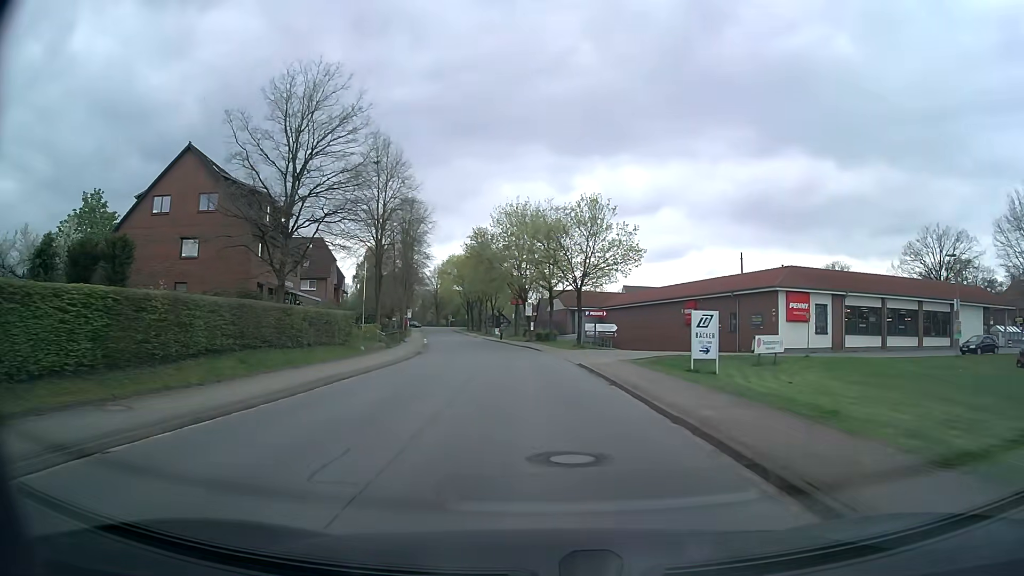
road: secondary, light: Day
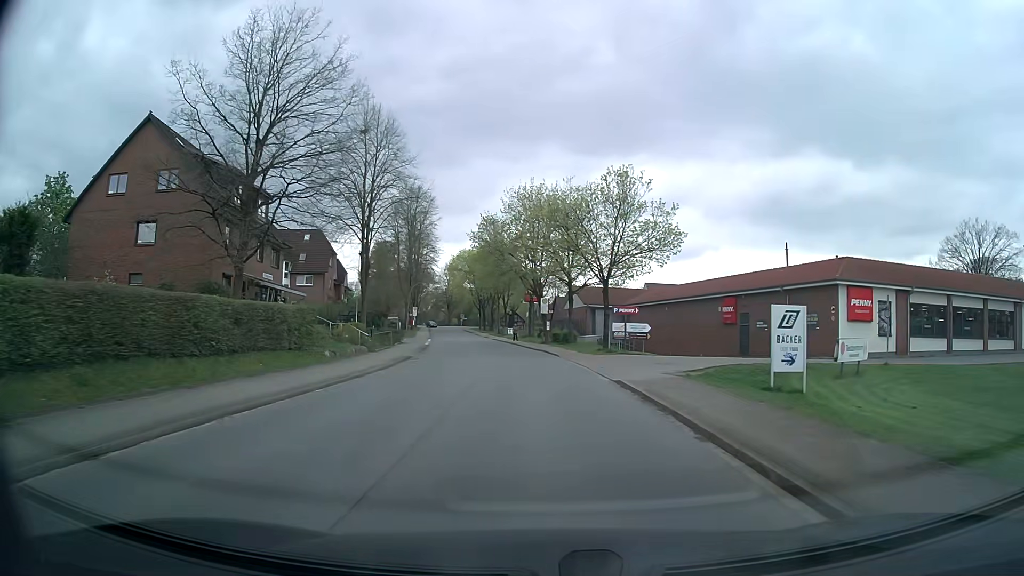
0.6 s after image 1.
(-0.2, +7.6) m; -2°
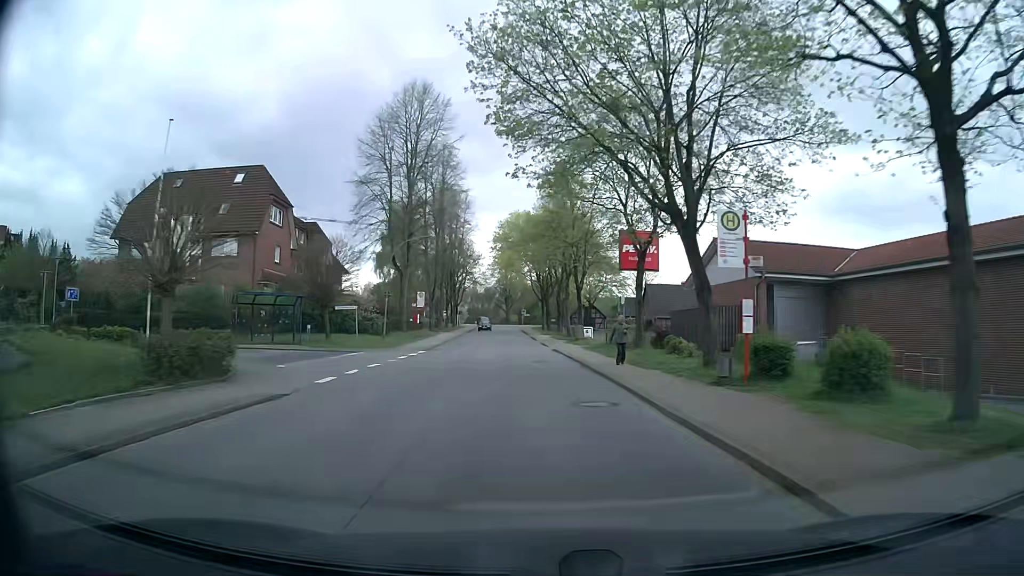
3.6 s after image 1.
(-1.7, +38.4) m; -6°
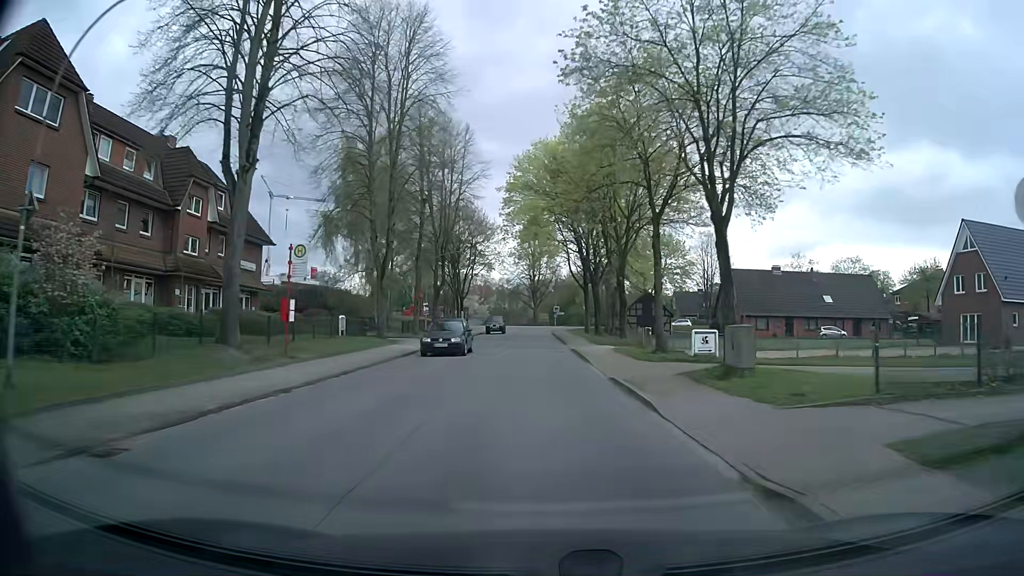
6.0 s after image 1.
(-0.9, +31.7) m; -3°
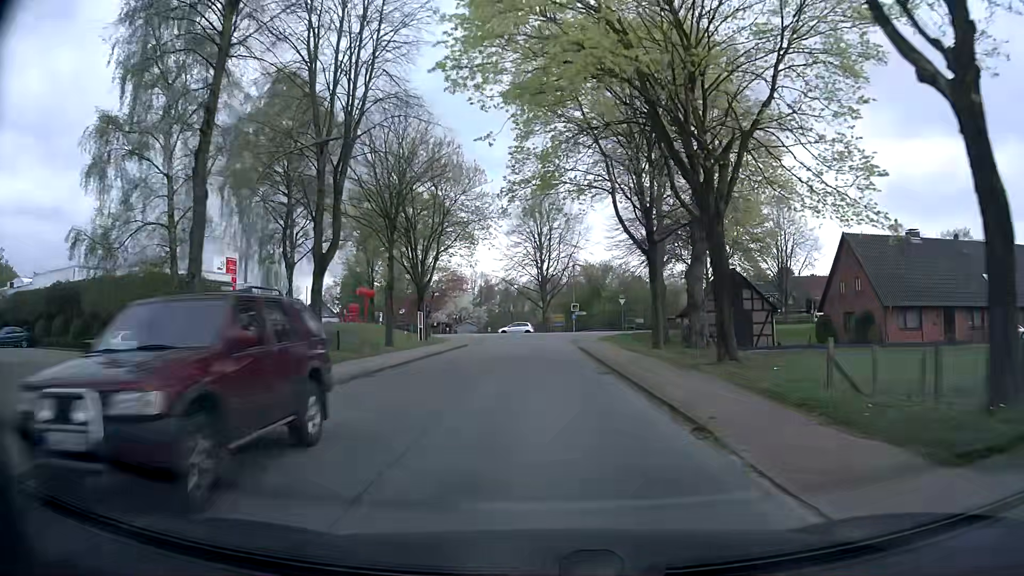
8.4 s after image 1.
(-0.3, +31.5) m; -1°
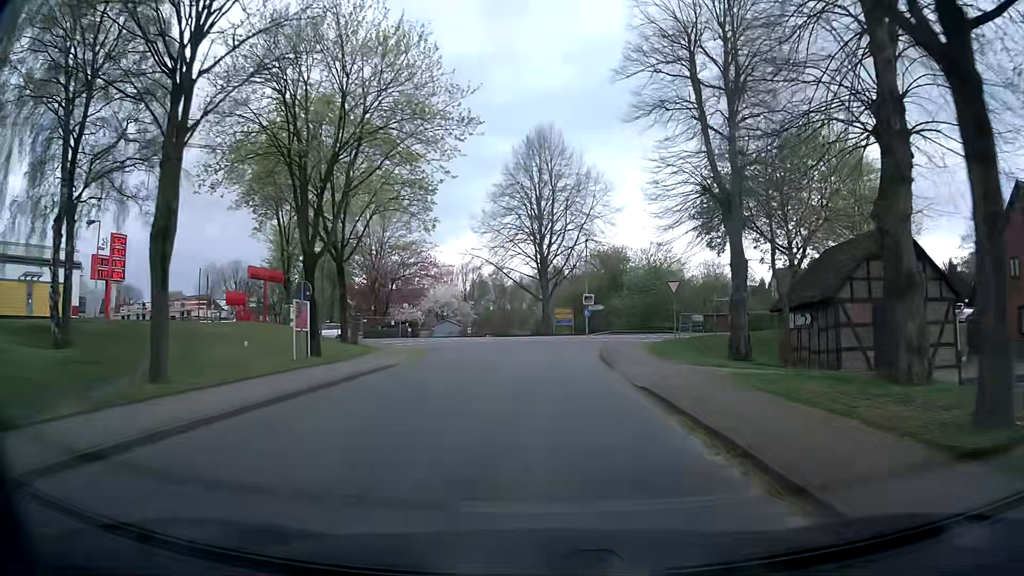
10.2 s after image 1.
(+0.1, +21.8) m; 0°
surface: asphalt
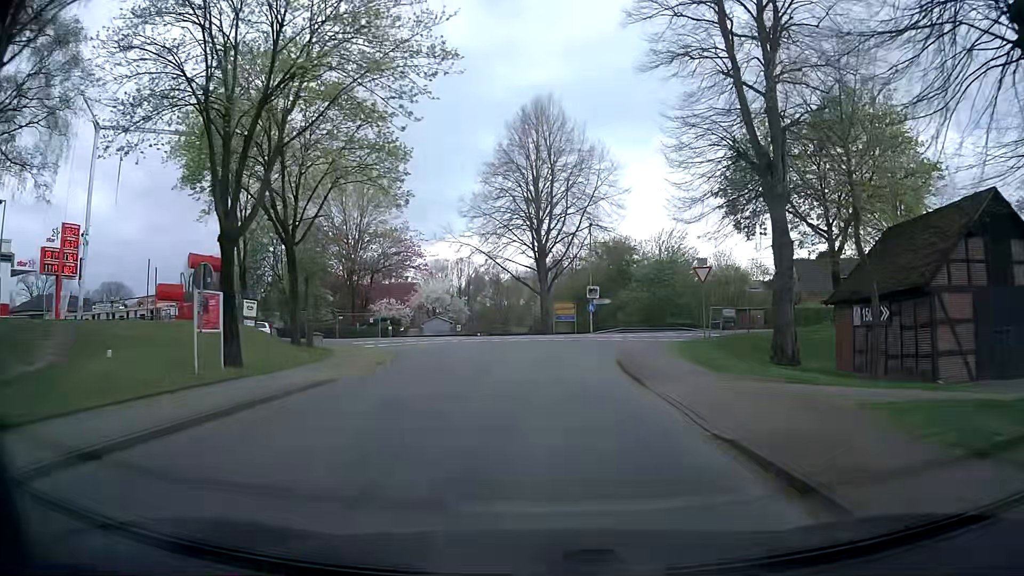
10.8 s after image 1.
(0.0, +6.4) m; 0°
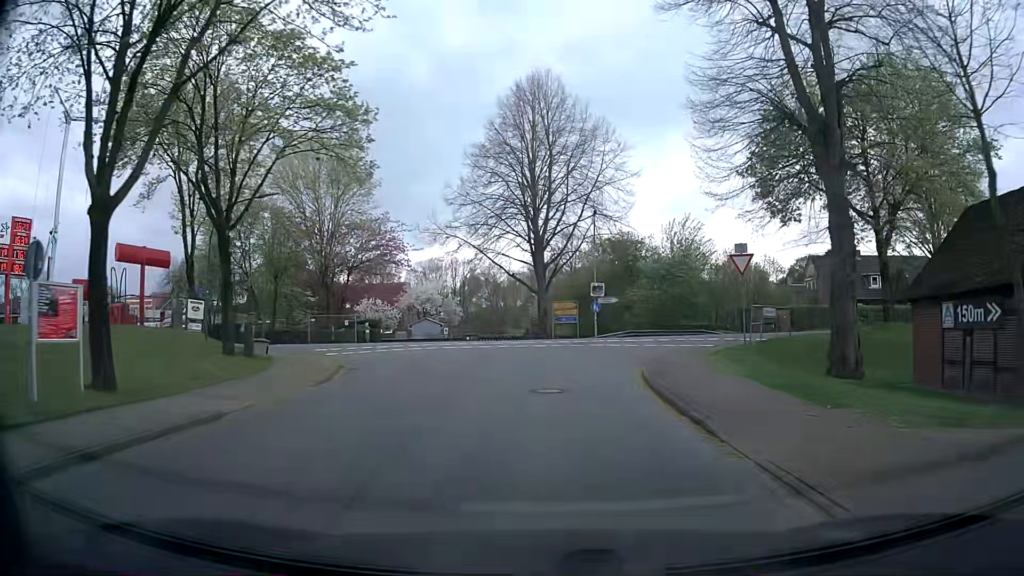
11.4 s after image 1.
(0.0, +5.7) m; 0°
